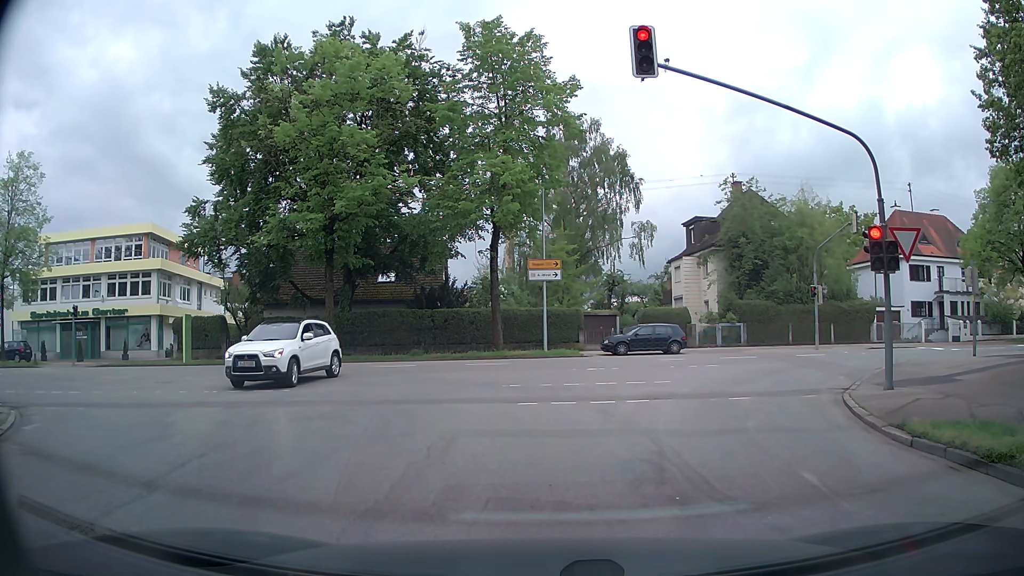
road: residential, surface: asphalt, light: Day
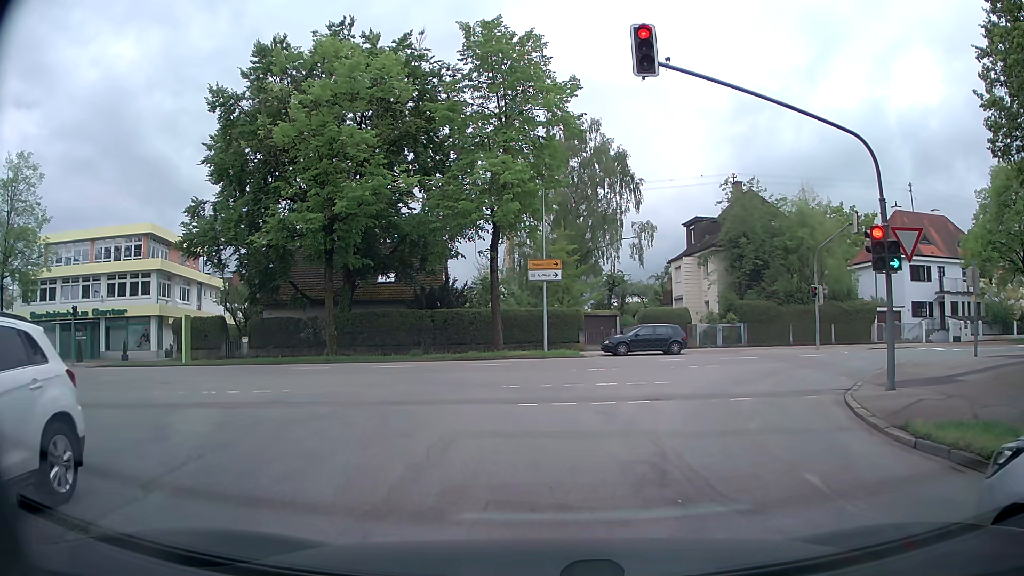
(0.0, +0.1) m; 0°
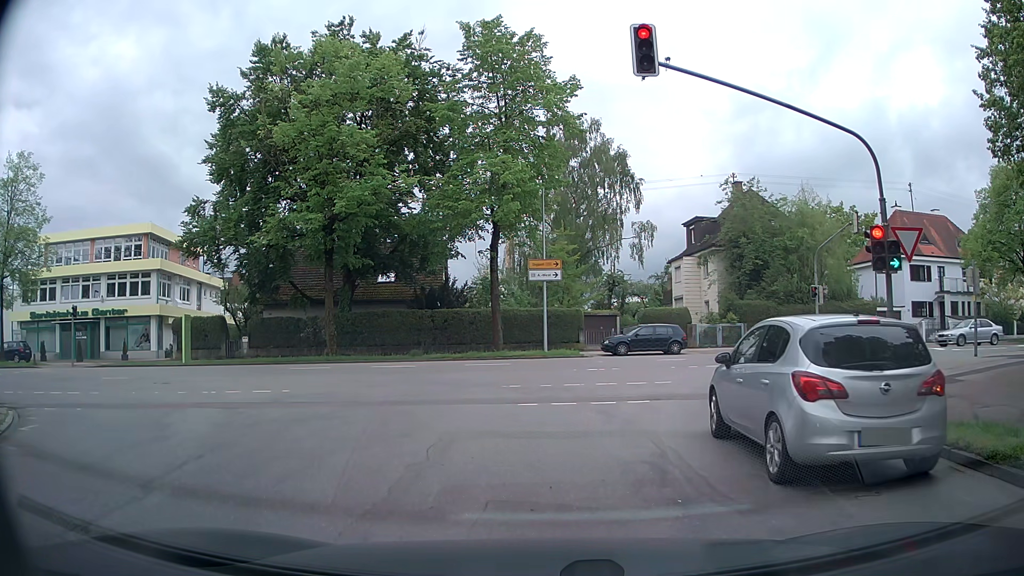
(0.0, 0.0) m; 0°
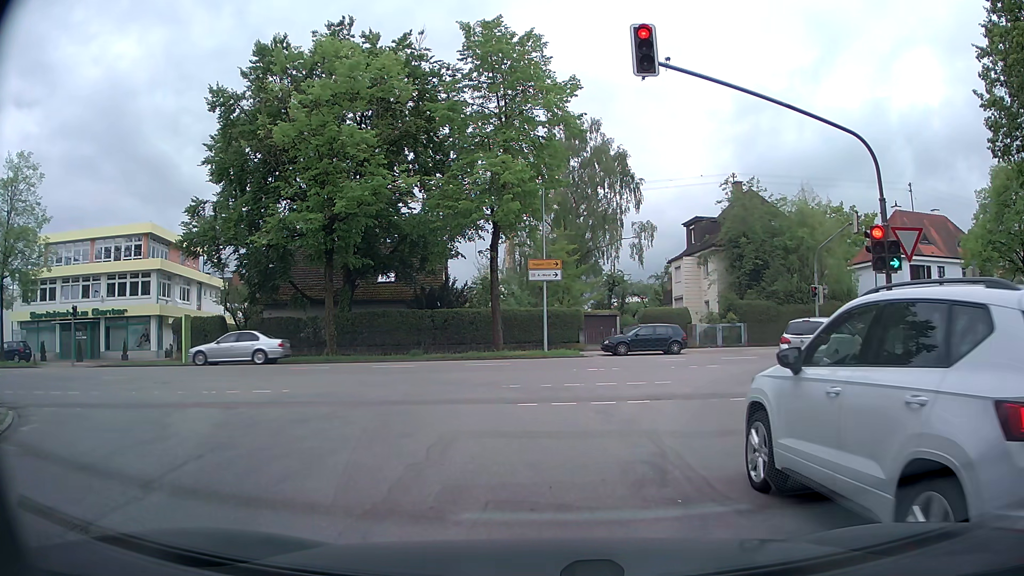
(0.0, 0.0) m; 0°
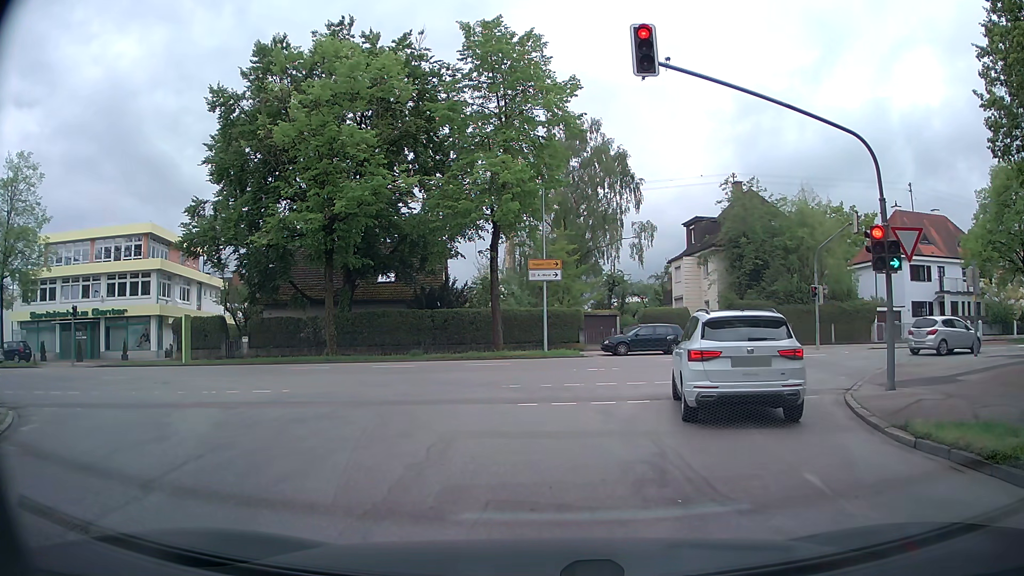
(0.0, 0.0) m; 0°
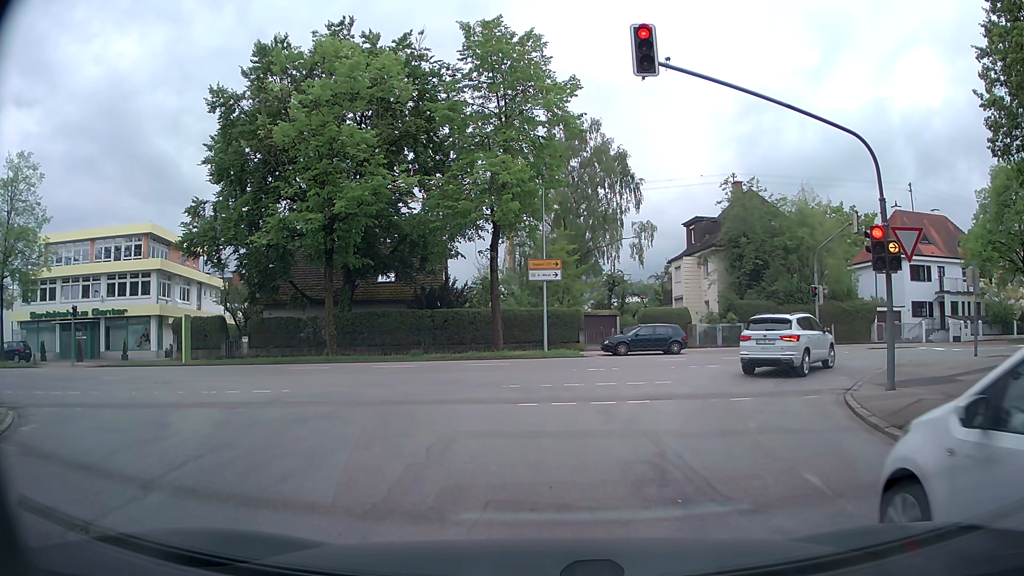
(0.0, 0.0) m; 0°
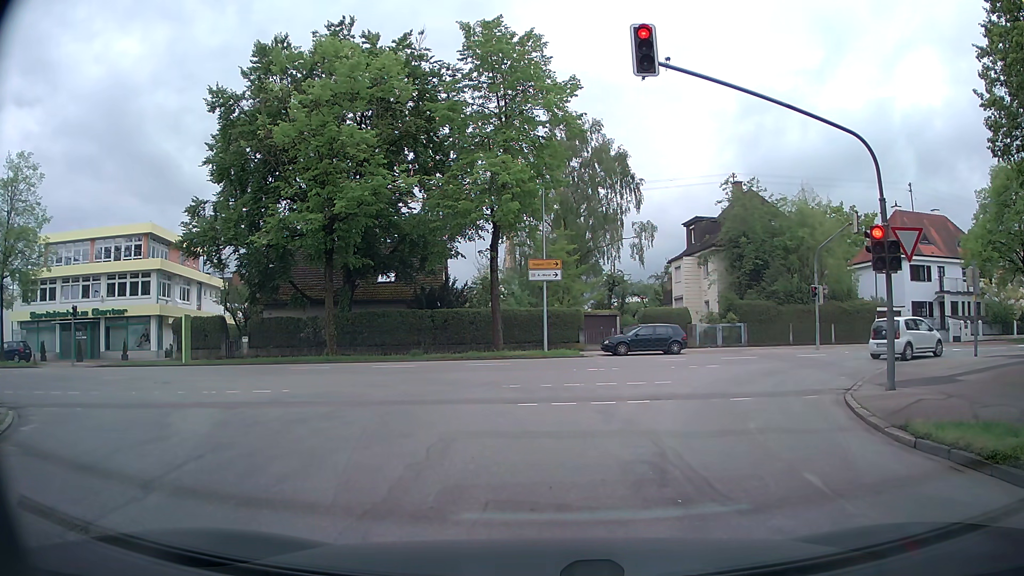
(0.0, 0.0) m; 0°
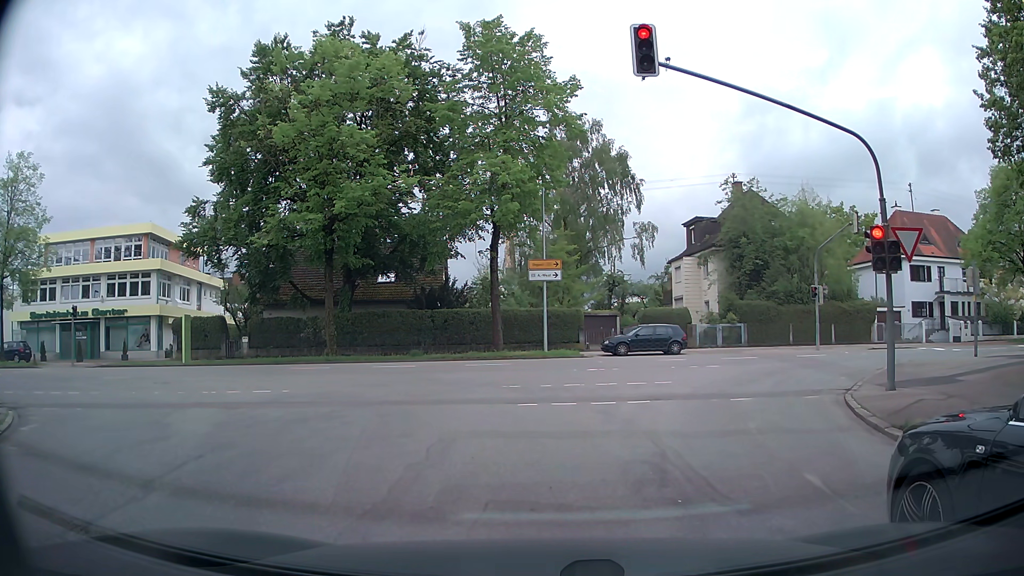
(0.0, 0.0) m; 0°
